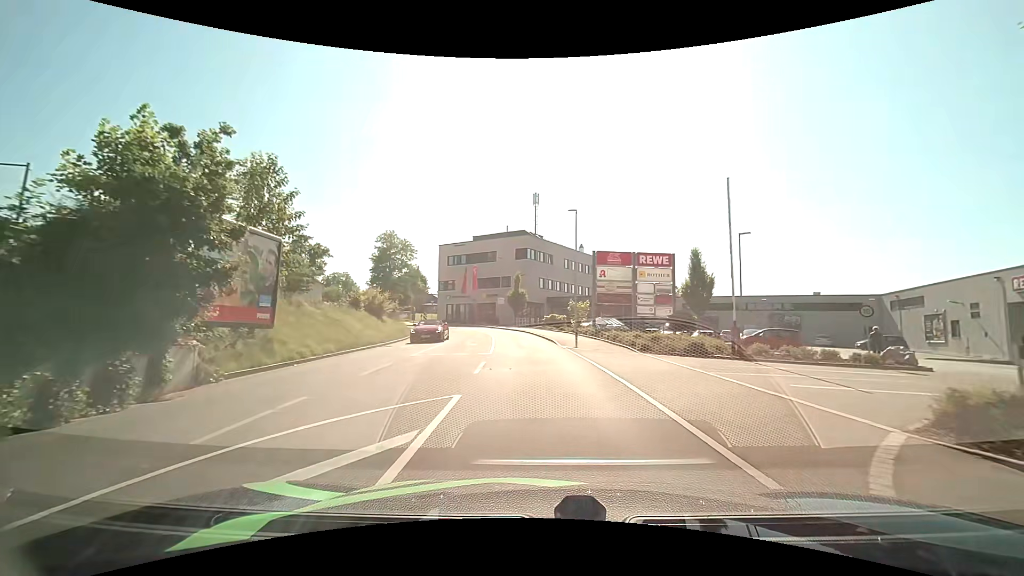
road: tertiary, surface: asphalt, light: Day
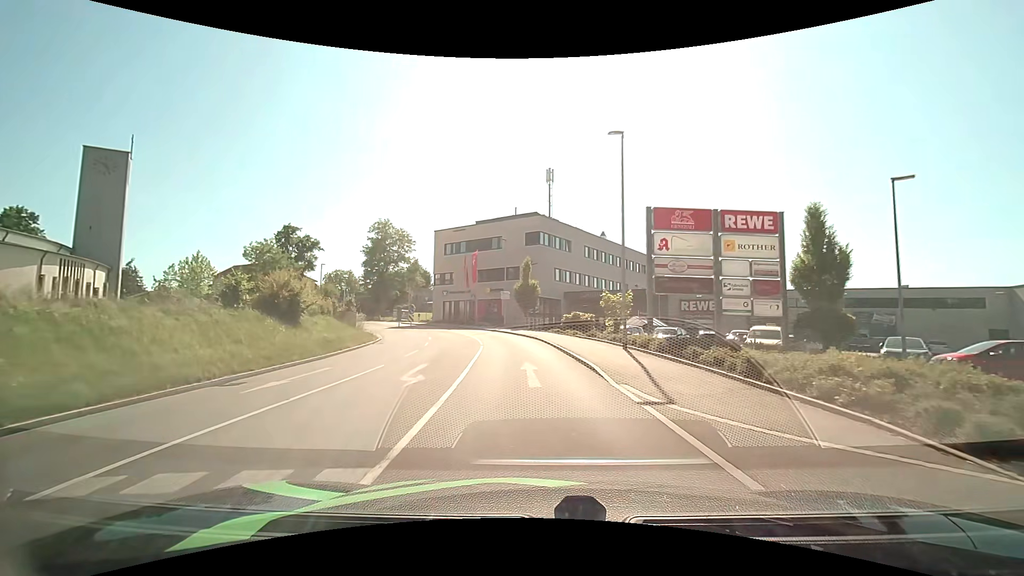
(0.0, +13.7) m; 0°
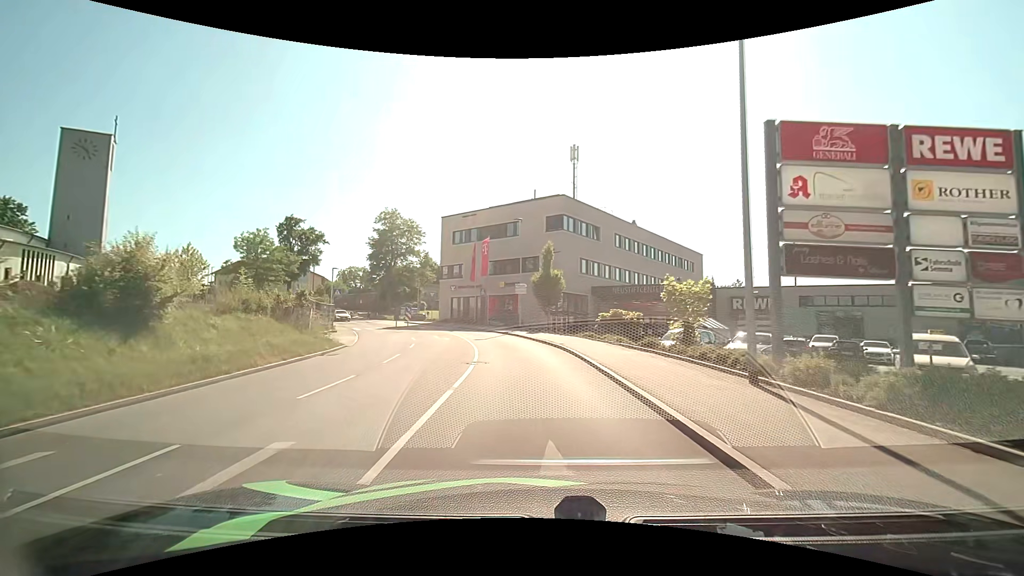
(-0.4, +9.1) m; -3°
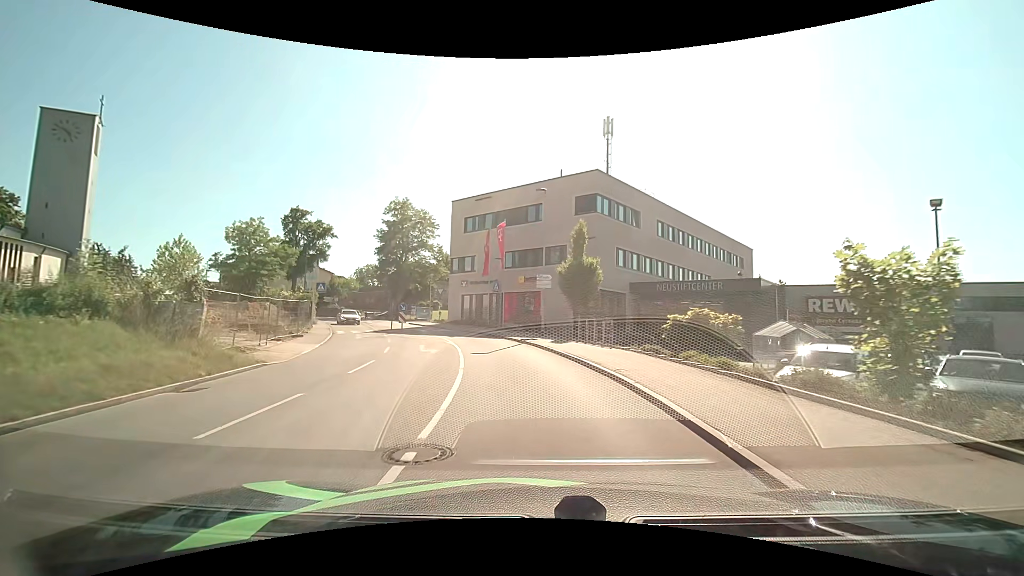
(-0.2, +8.9) m; -3°
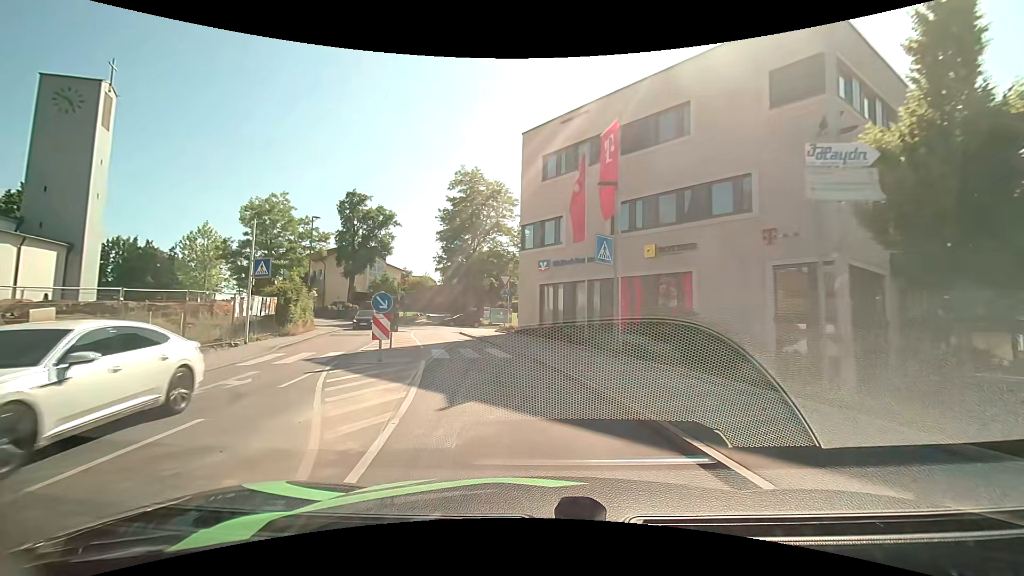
(-1.5, +20.6) m; -11°
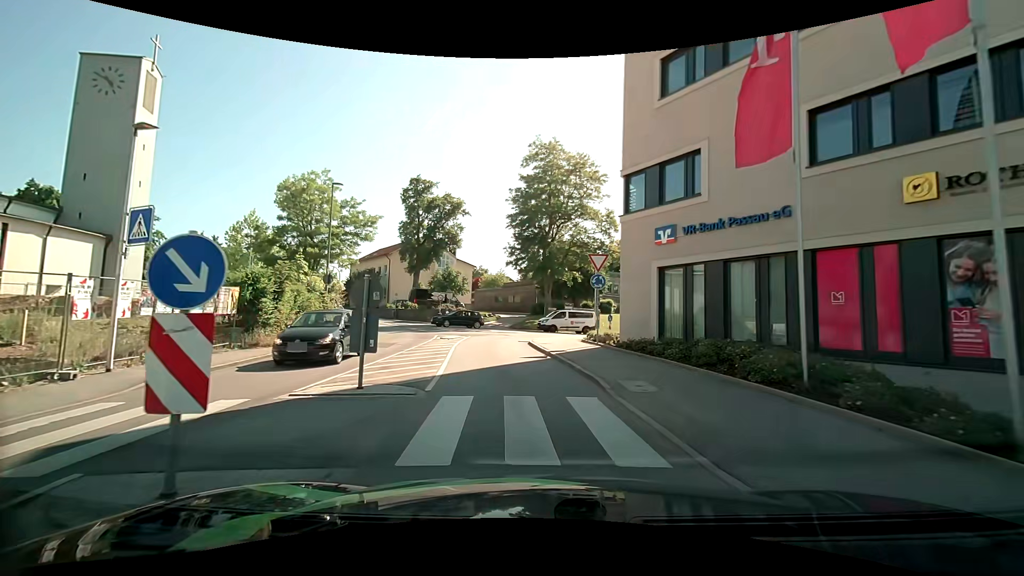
(-0.9, +10.9) m; -9°
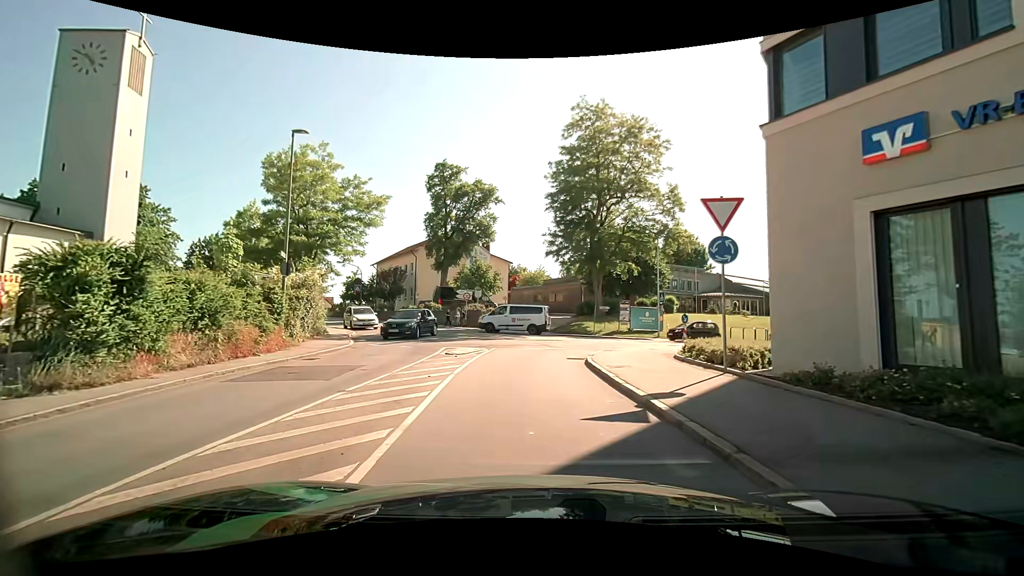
(-0.4, +8.9) m; -6°
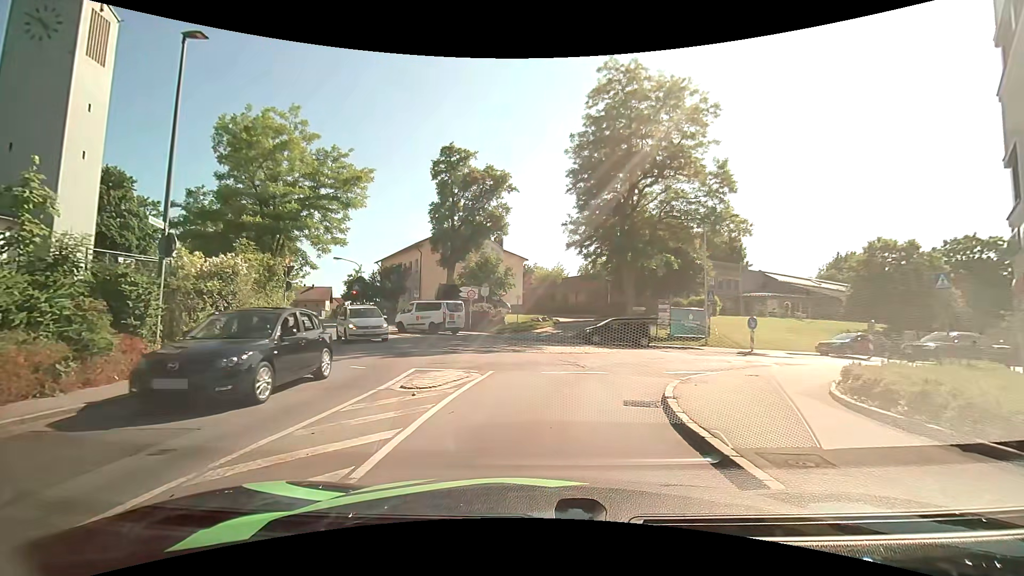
(0.0, +6.8) m; -2°
